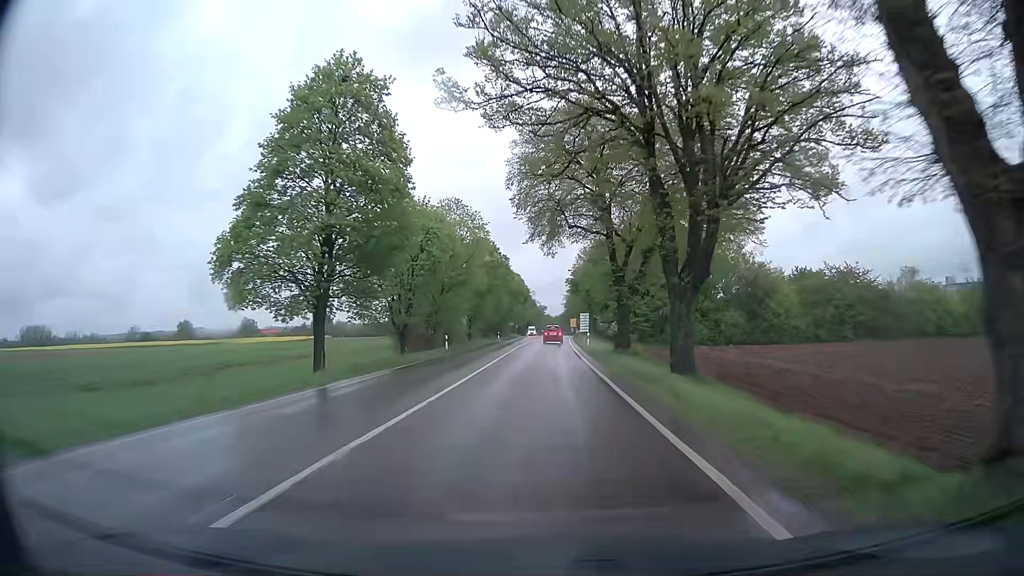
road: secondary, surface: asphalt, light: Day
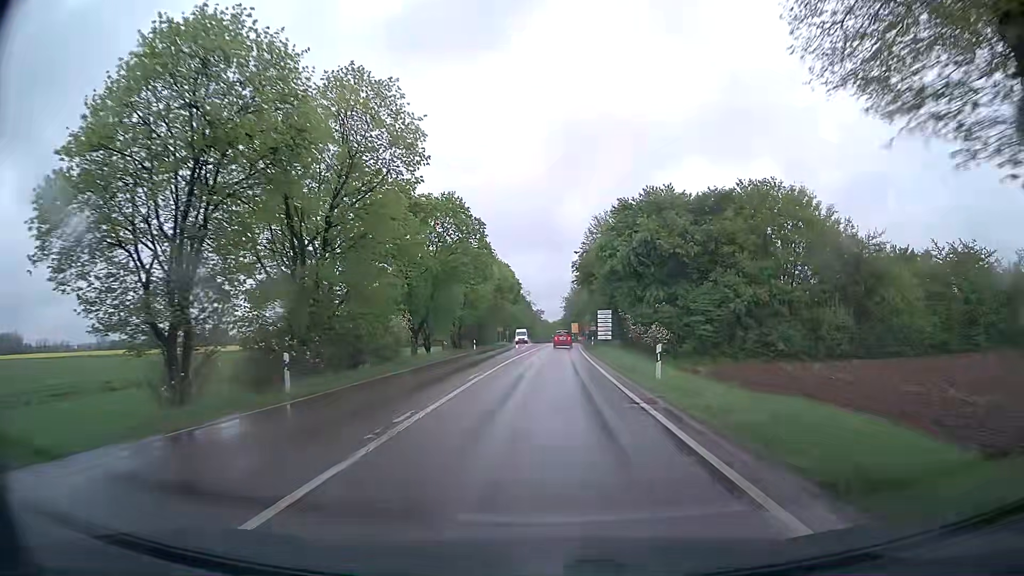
(-0.1, +29.3) m; 0°
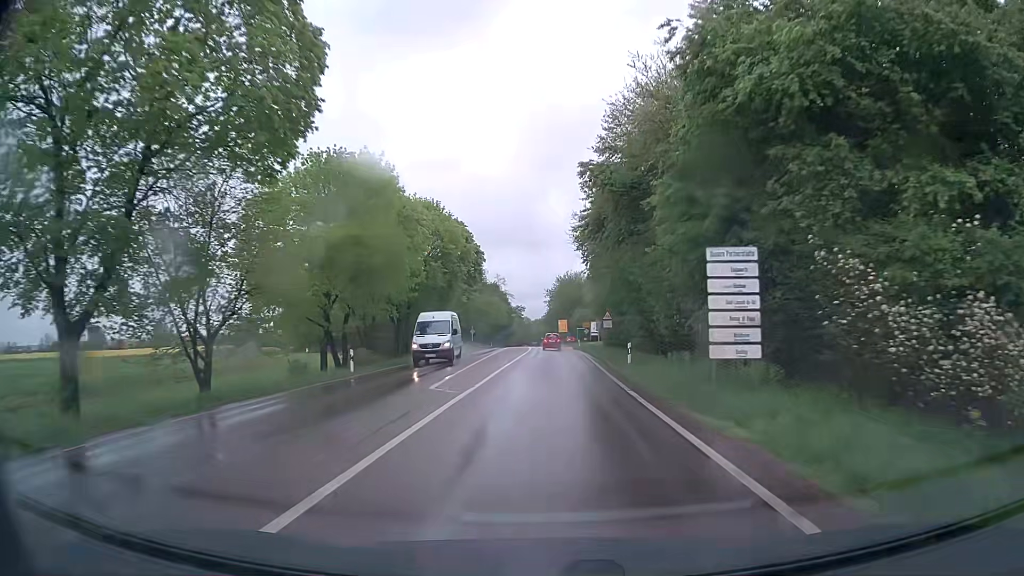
(+0.7, +37.3) m; +2°
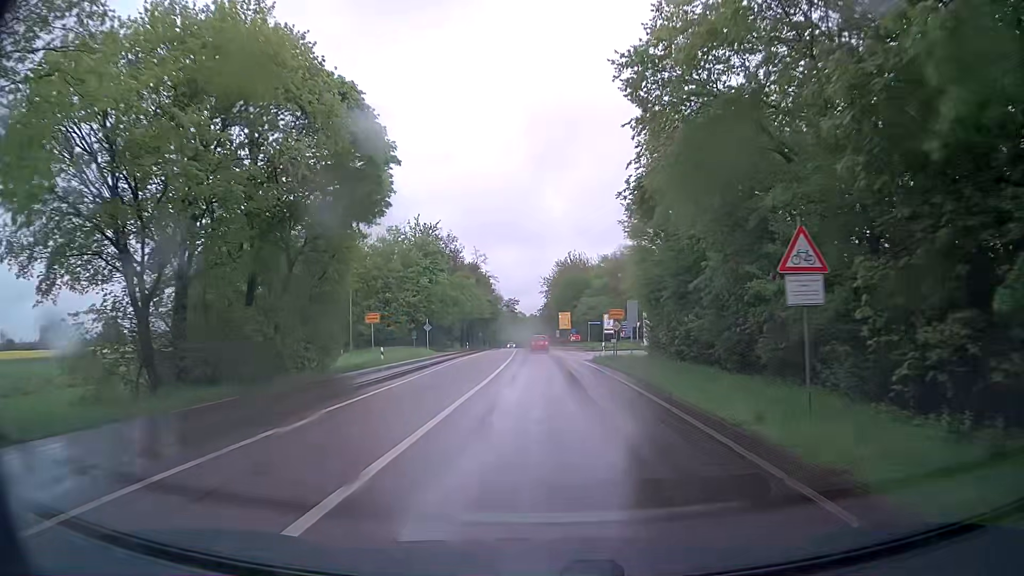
(+0.1, +34.9) m; +1°
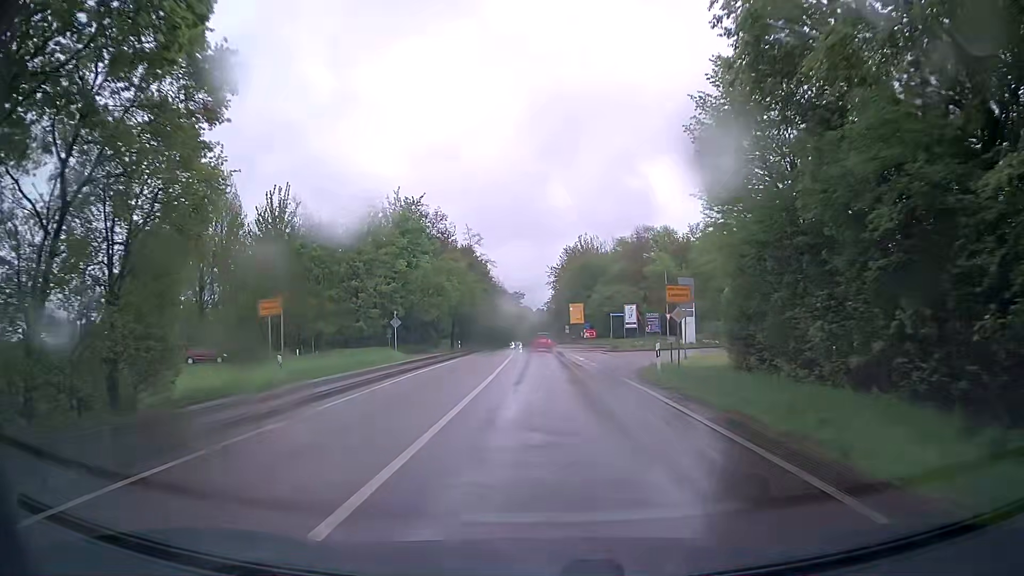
(-0.2, +16.5) m; -1°
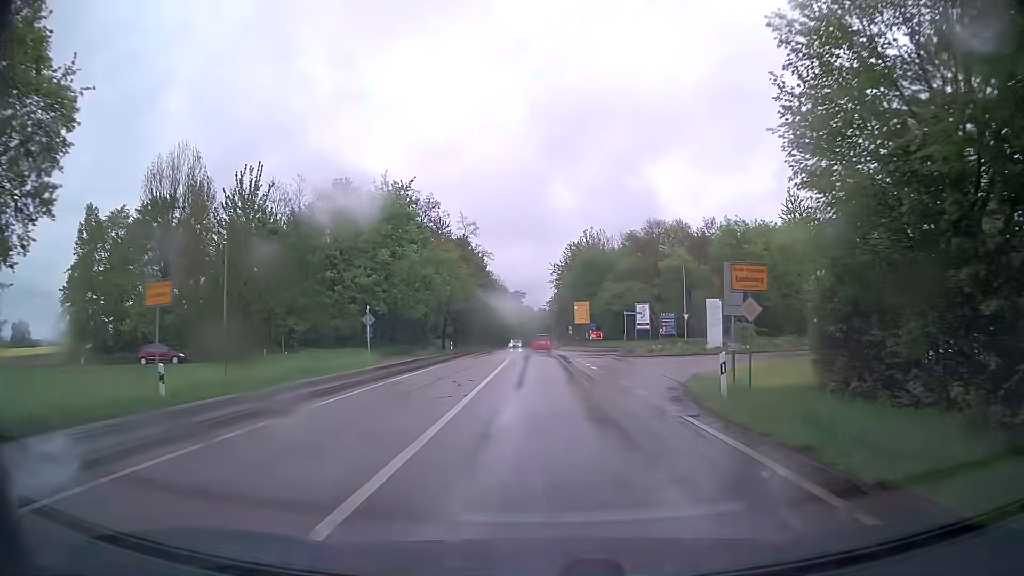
(0.0, +7.9) m; 0°
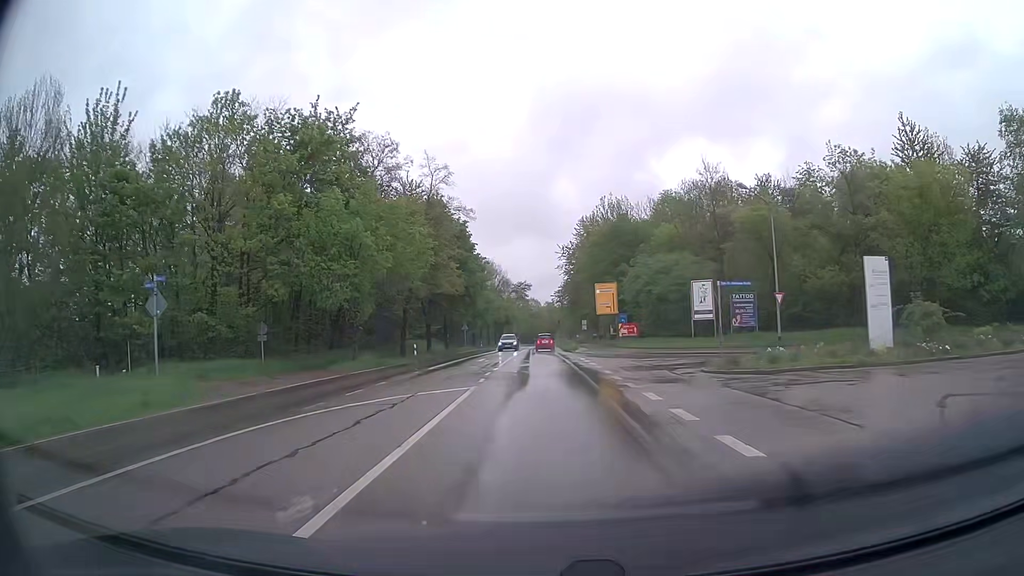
(-0.2, +23.5) m; -1°
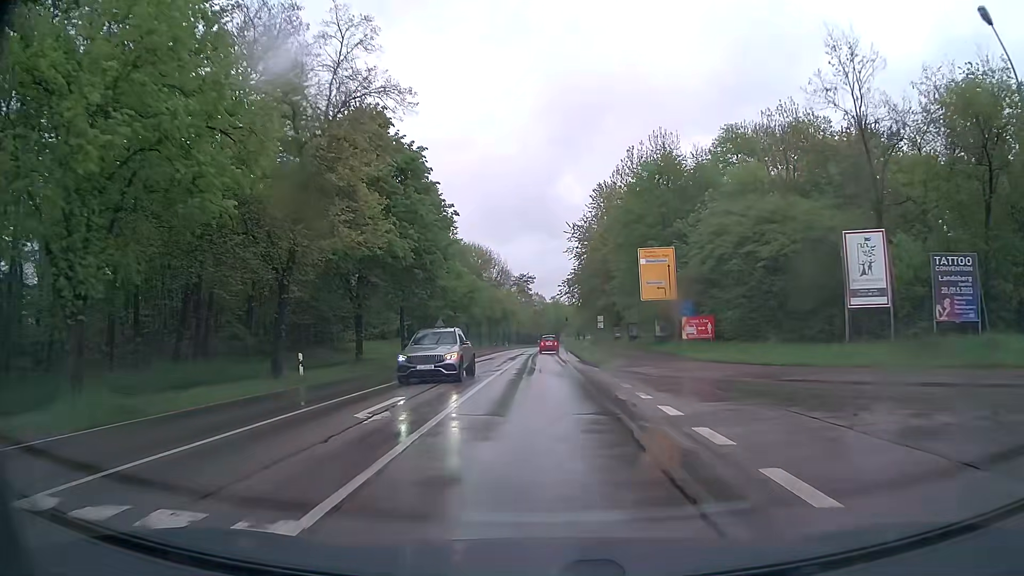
(-0.1, +23.3) m; -1°
(0, +10) (0, +20) (0, +30) (0, +40) (0, +50) (0, +60) (0, +70) (0, +80) (0, +90) (0, +100) m
